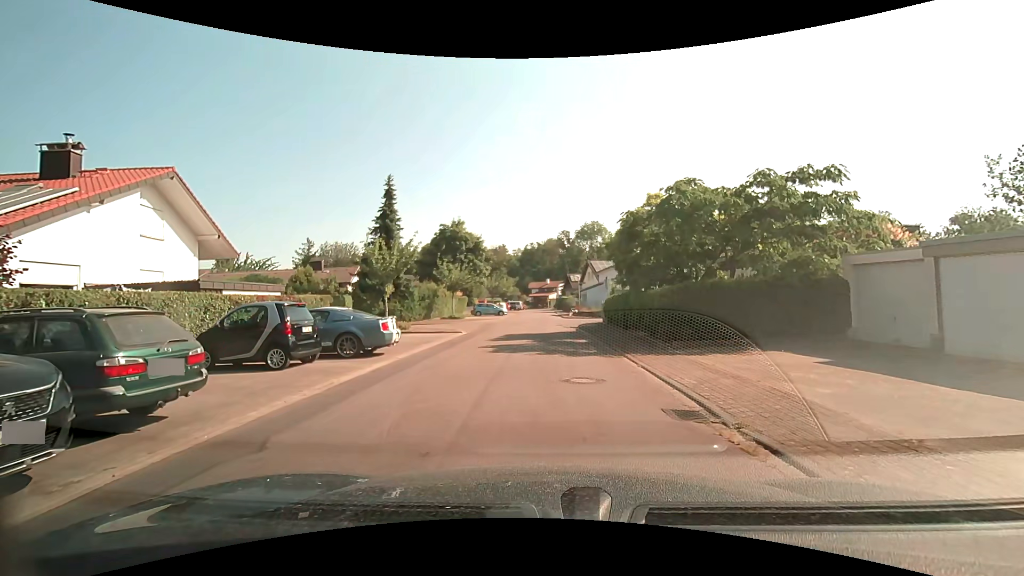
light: Day
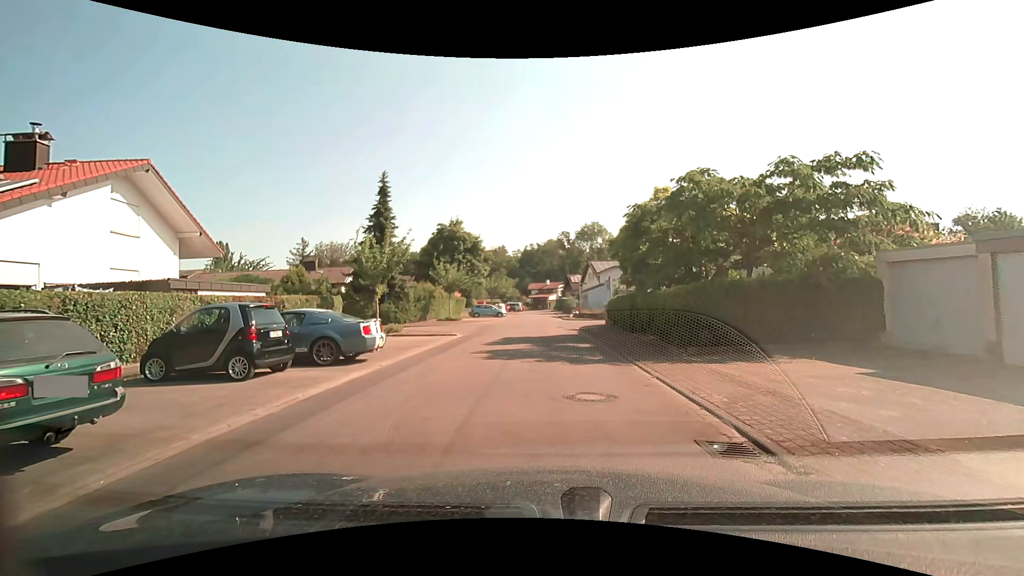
(0.0, +1.3) m; +2°
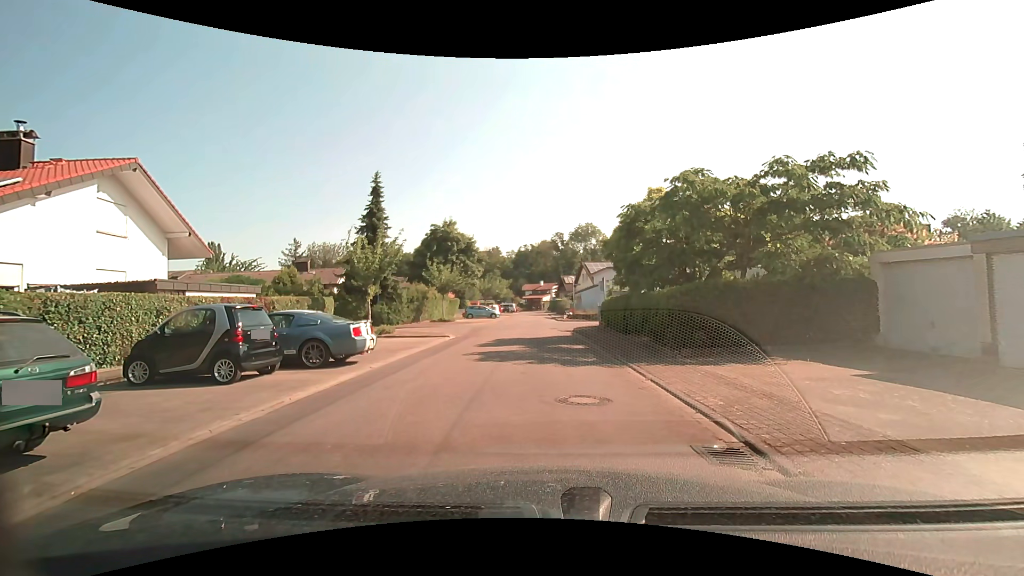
(0.0, +0.2) m; 0°
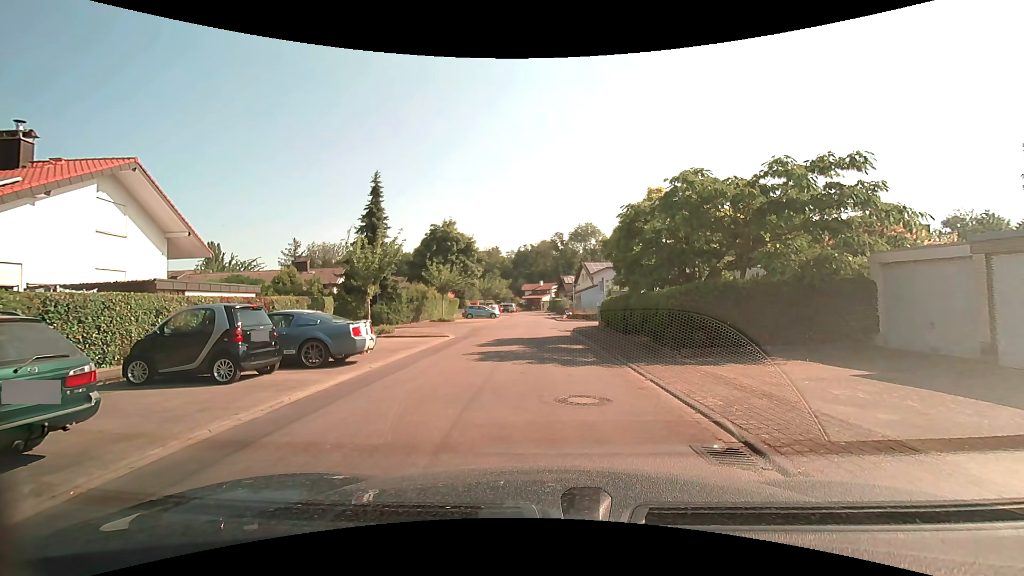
(0.0, 0.0) m; 0°
